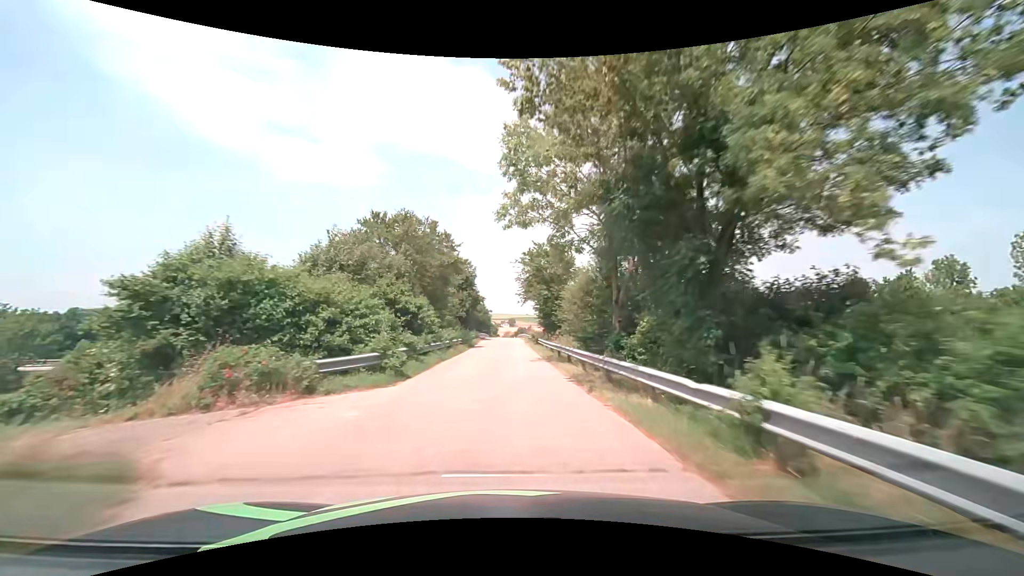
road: unclassified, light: Day
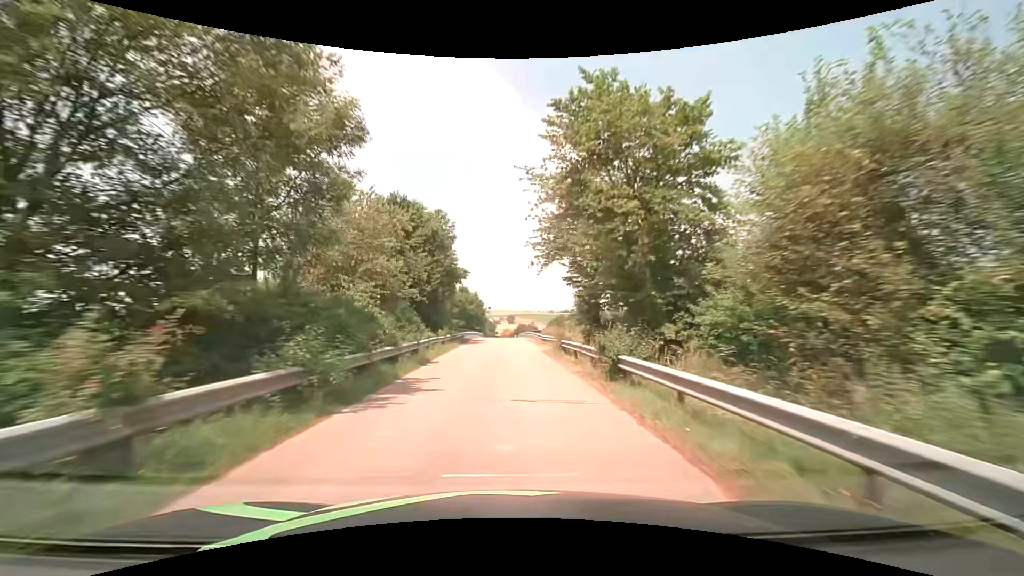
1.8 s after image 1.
(+0.3, +29.5) m; 0°
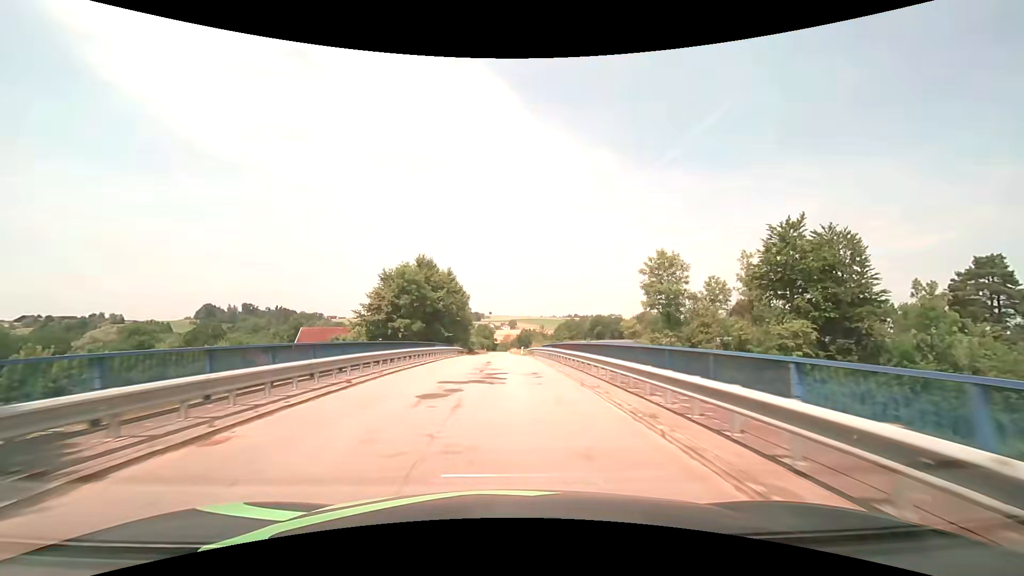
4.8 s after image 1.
(+0.5, +49.3) m; 0°
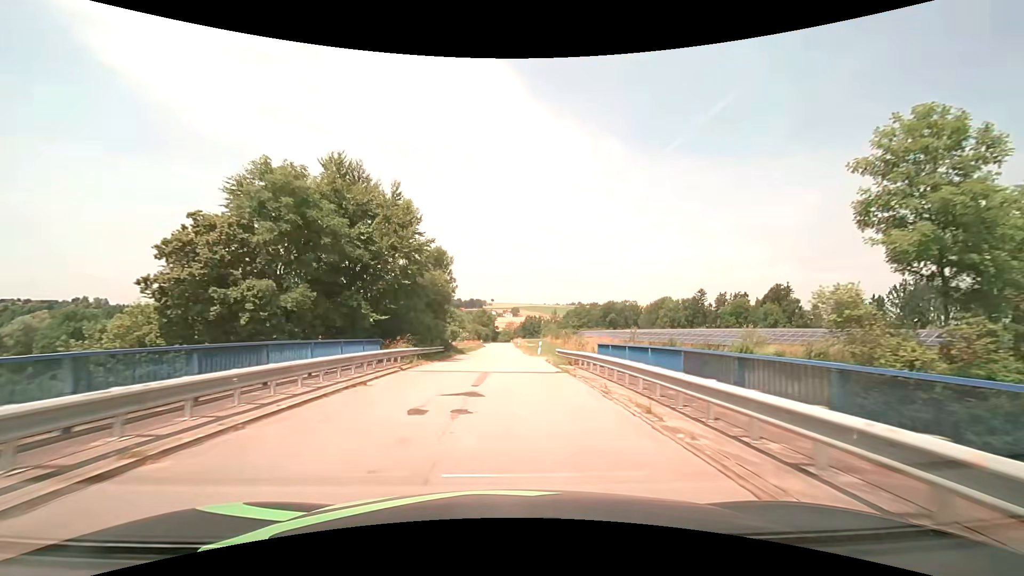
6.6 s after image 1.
(-0.3, +29.7) m; 0°
(0, +10) (0, +20) (0, +30) (0, +40) (0, +50) (0, +60) (0, +70) (0, +80) (0, +90) (0, +100) m
